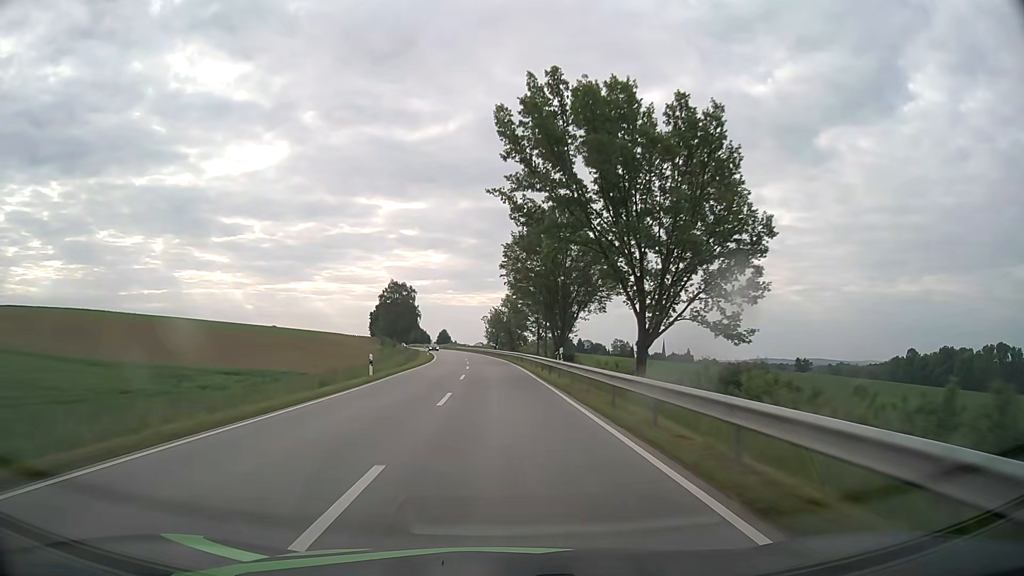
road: secondary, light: Day
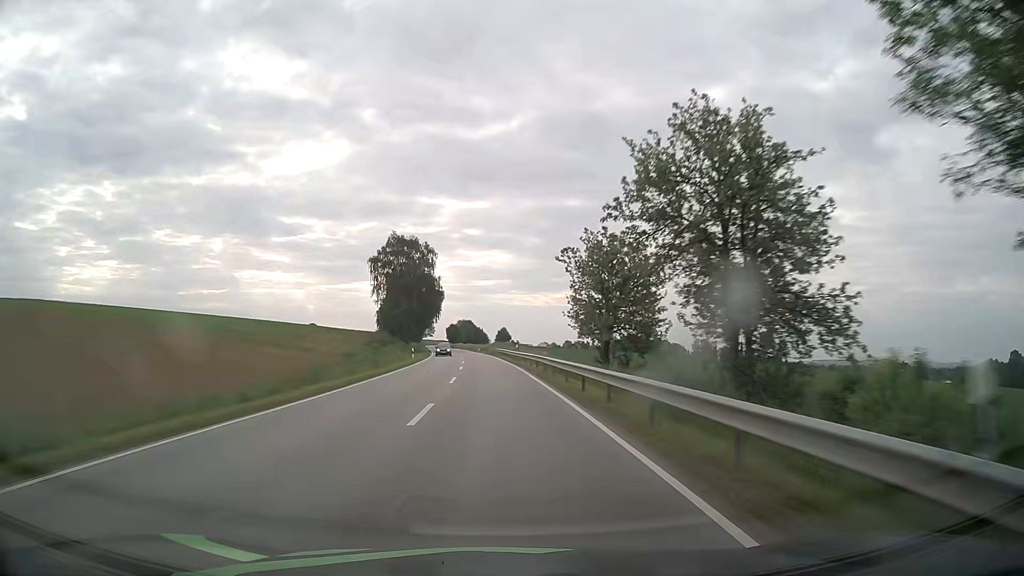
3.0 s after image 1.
(-3.4, +76.4) m; -5°
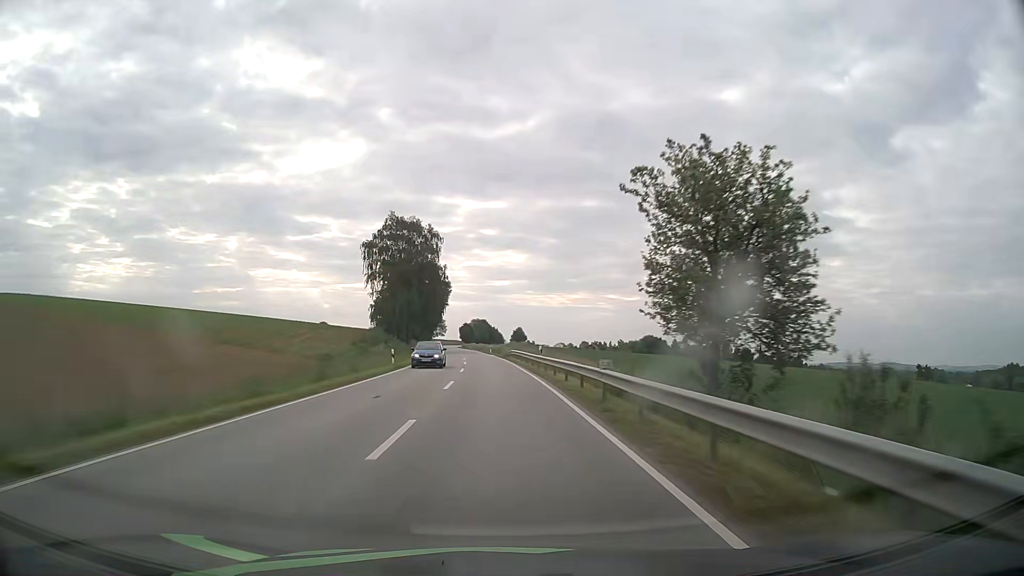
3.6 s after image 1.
(-0.2, +15.4) m; -1°
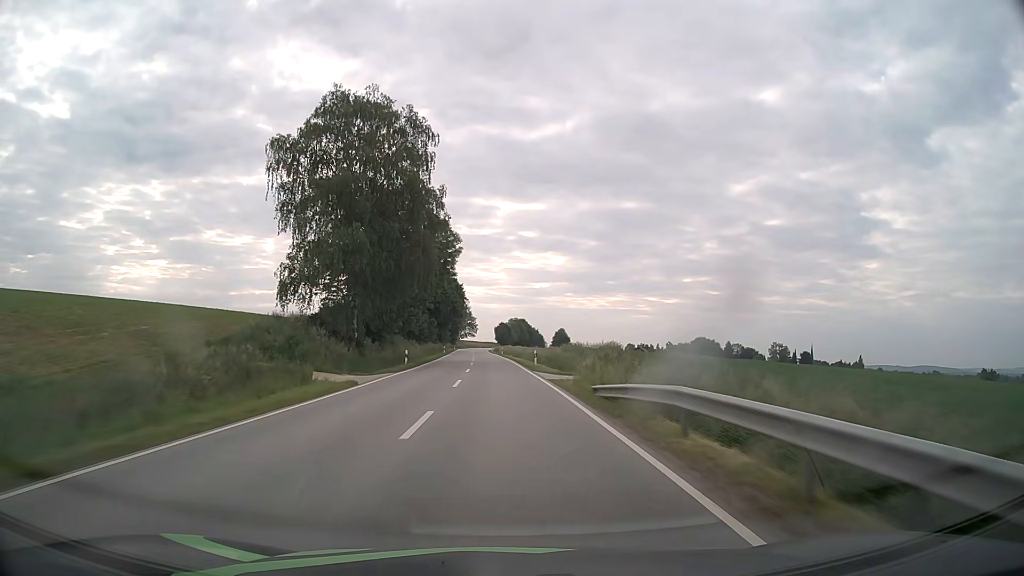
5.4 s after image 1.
(-1.3, +46.3) m; -3°
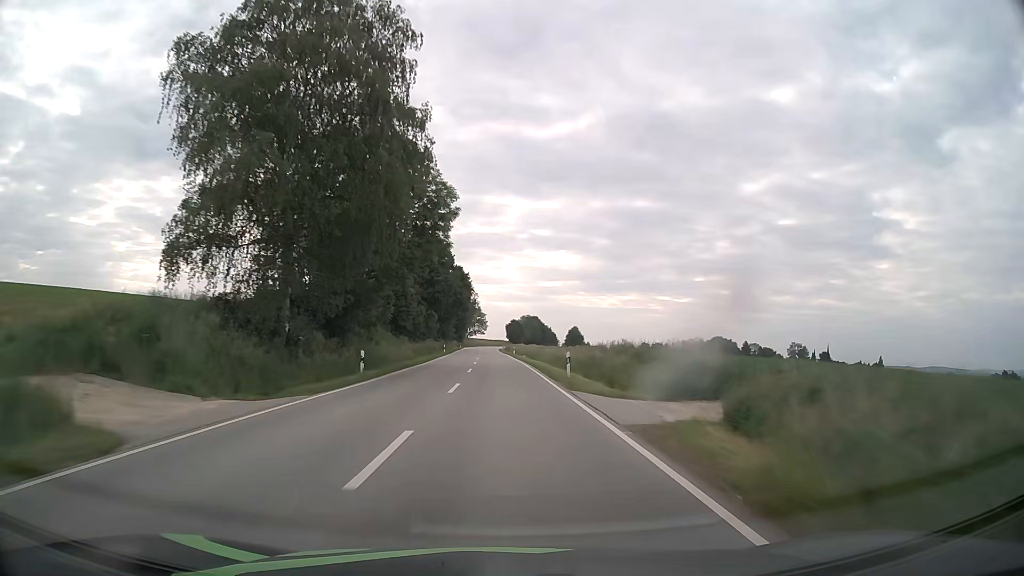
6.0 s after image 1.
(-0.1, +15.5) m; -1°
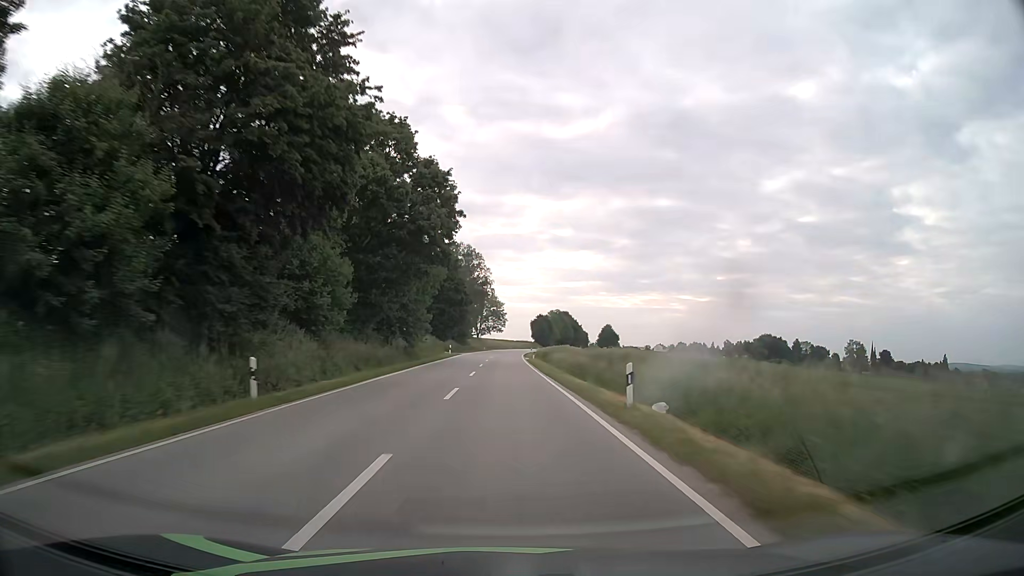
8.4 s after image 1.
(-1.2, +62.2) m; -2°
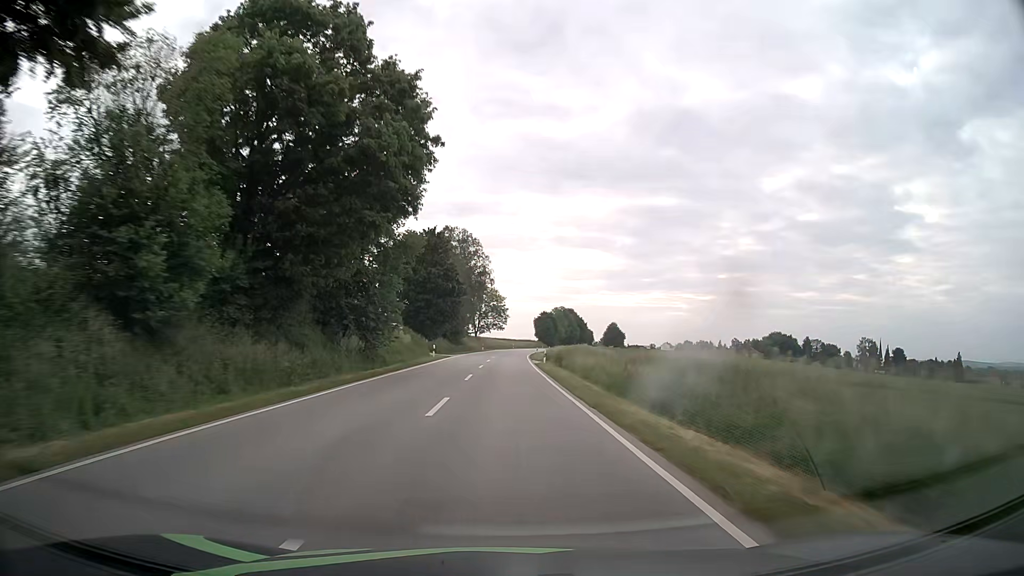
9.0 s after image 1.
(-0.1, +15.6) m; 0°
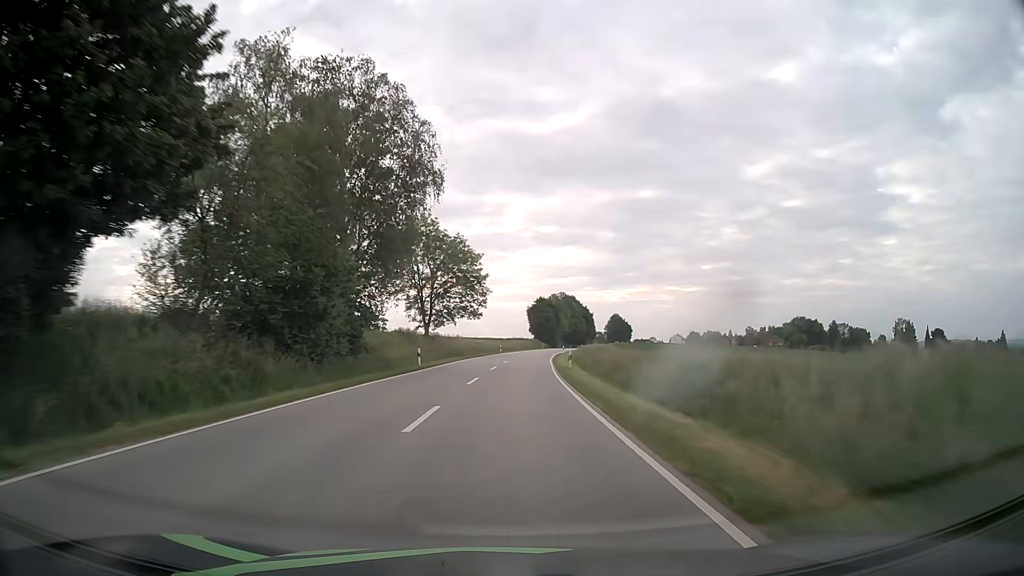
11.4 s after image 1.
(+0.4, +62.4) m; +1°
(0, +10) (0, +20) (0, +30) (+1, +40) (+1, +50) (+2, +60) (+3, +70) (+4, +80) (+5, +90) (+6, +100) m
